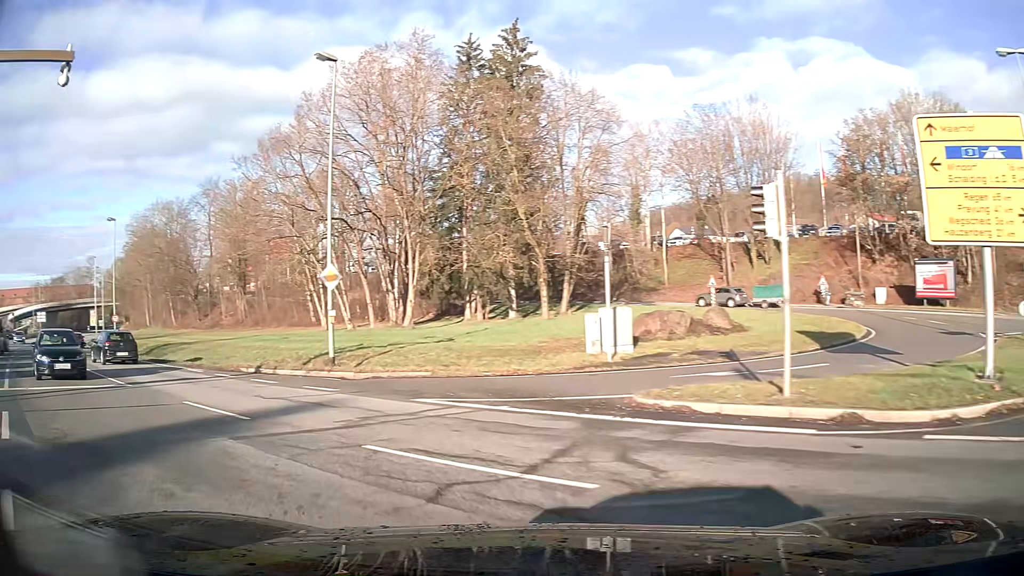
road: primary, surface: asphalt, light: Day
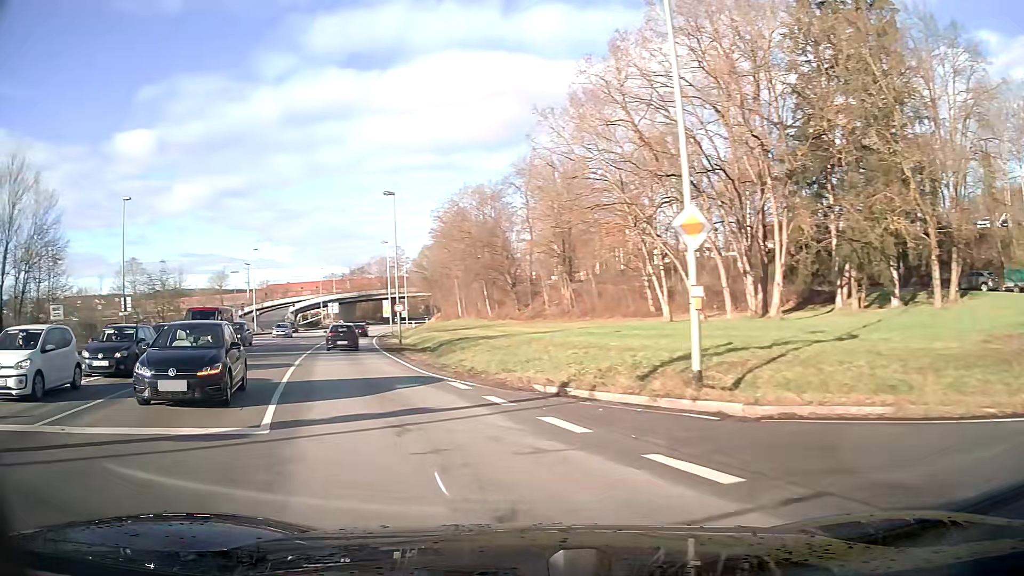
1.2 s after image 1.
(-2.3, +9.2) m; -26°
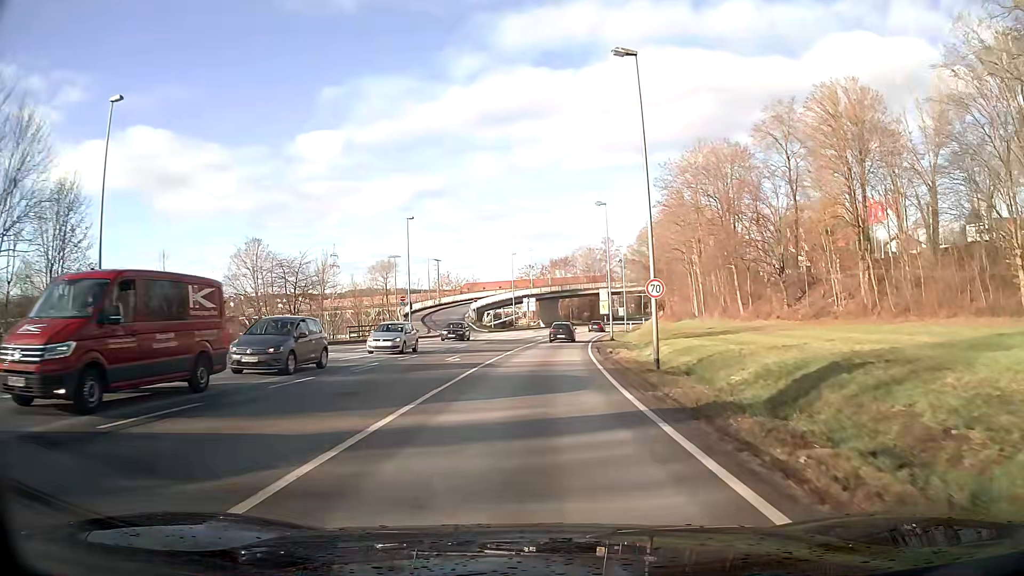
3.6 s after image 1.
(-4.1, +24.7) m; -11°
